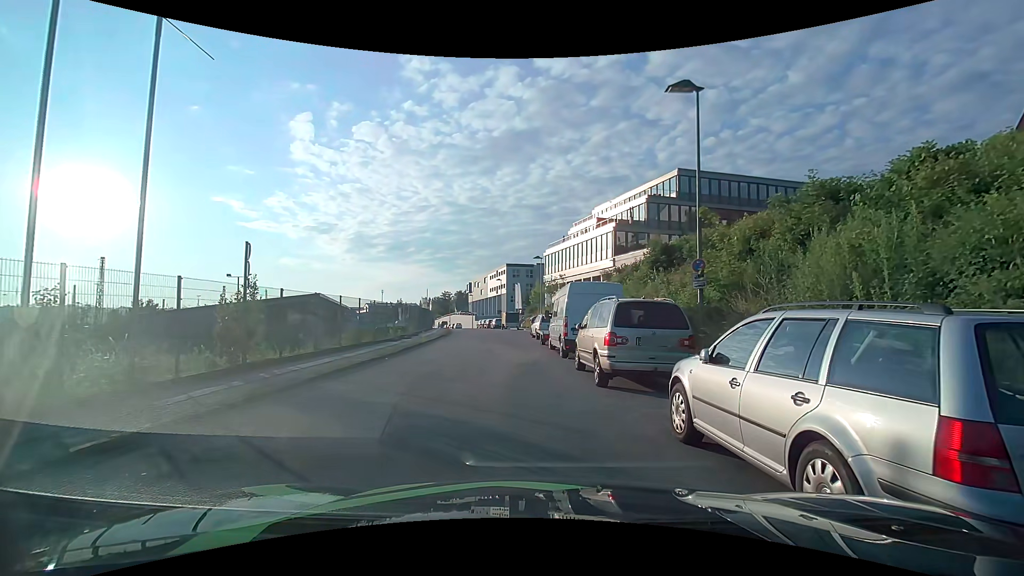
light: Day
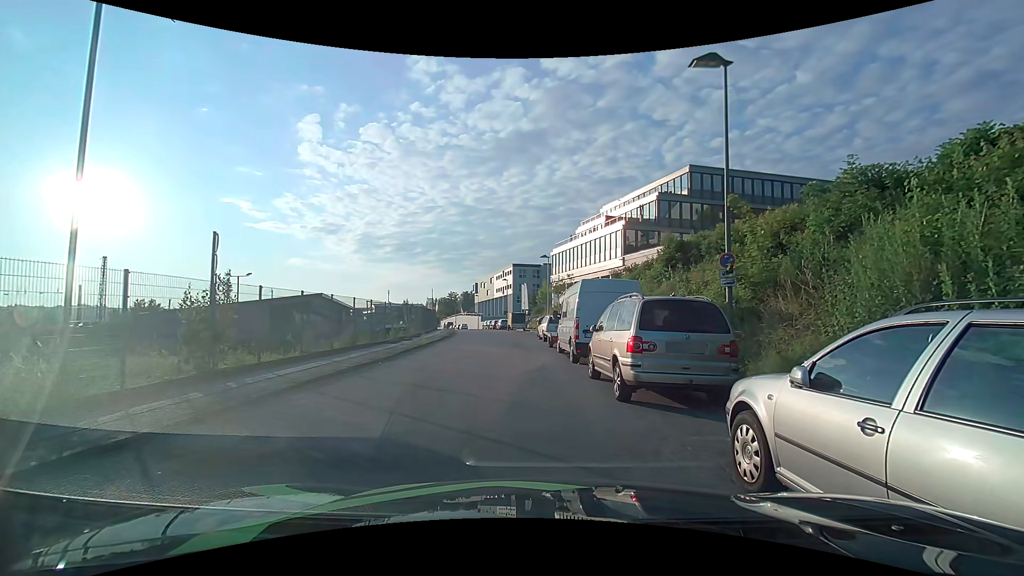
(0.0, +1.5) m; 0°
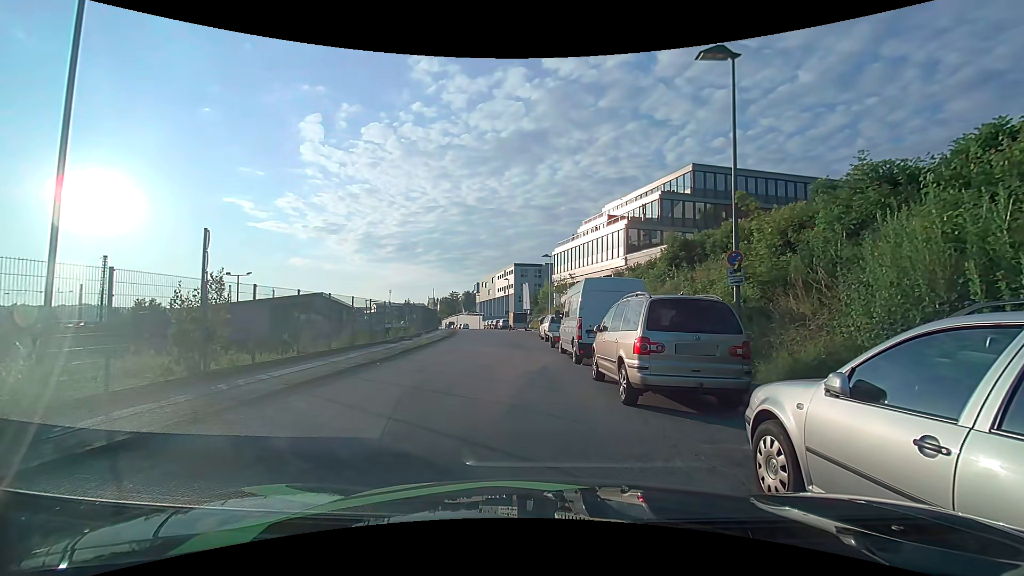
(0.0, +0.4) m; 0°
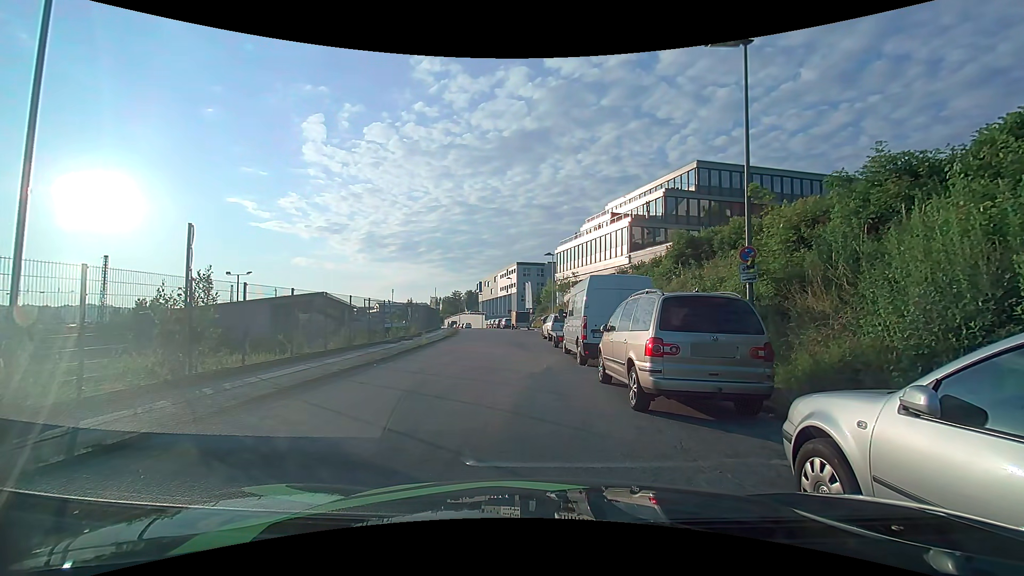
(0.0, +0.6) m; 0°
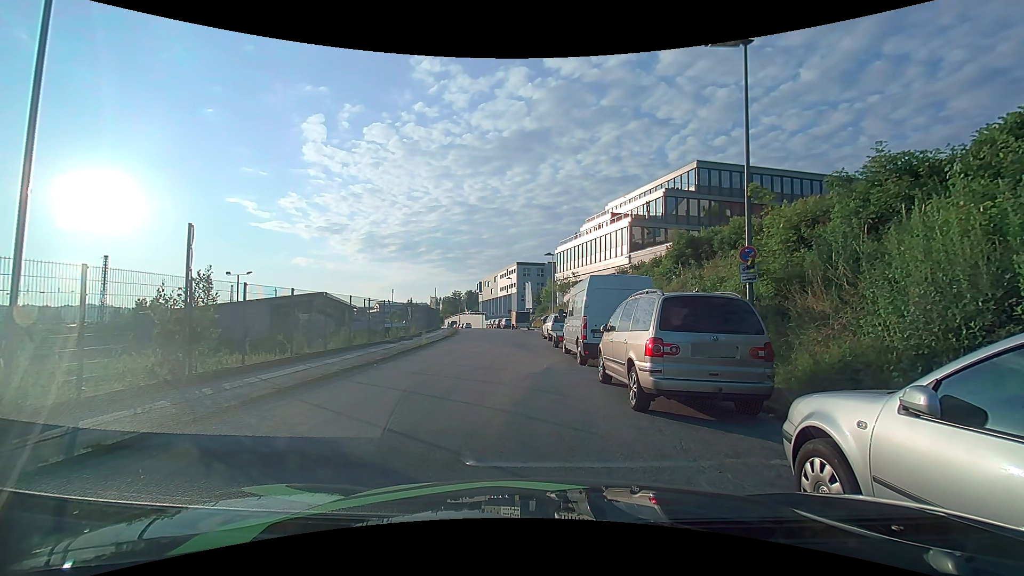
(0.0, +0.1) m; 0°
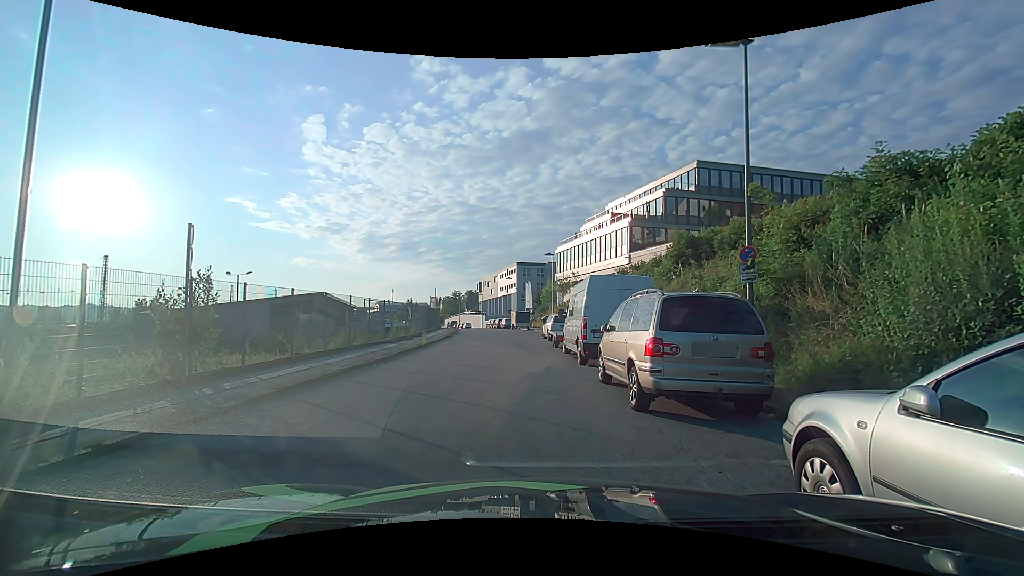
(0.0, 0.0) m; 0°
